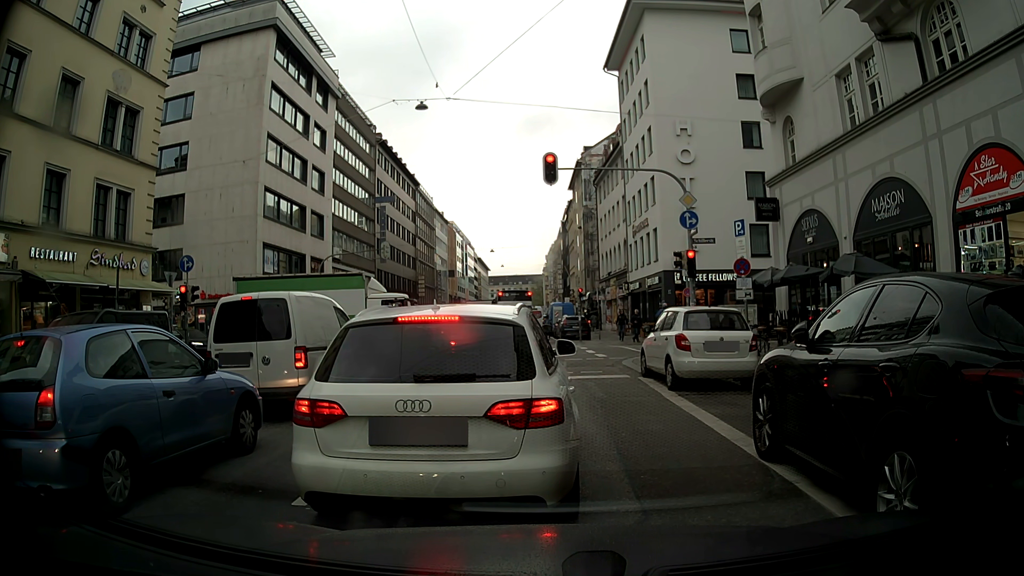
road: secondary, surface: asphalt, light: Day
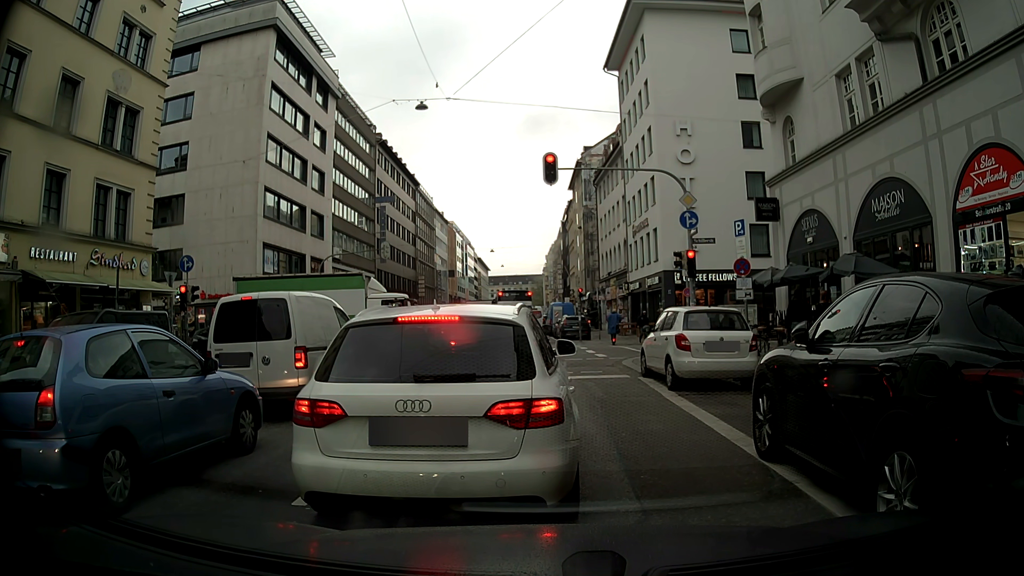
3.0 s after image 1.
(0.0, 0.0) m; 0°
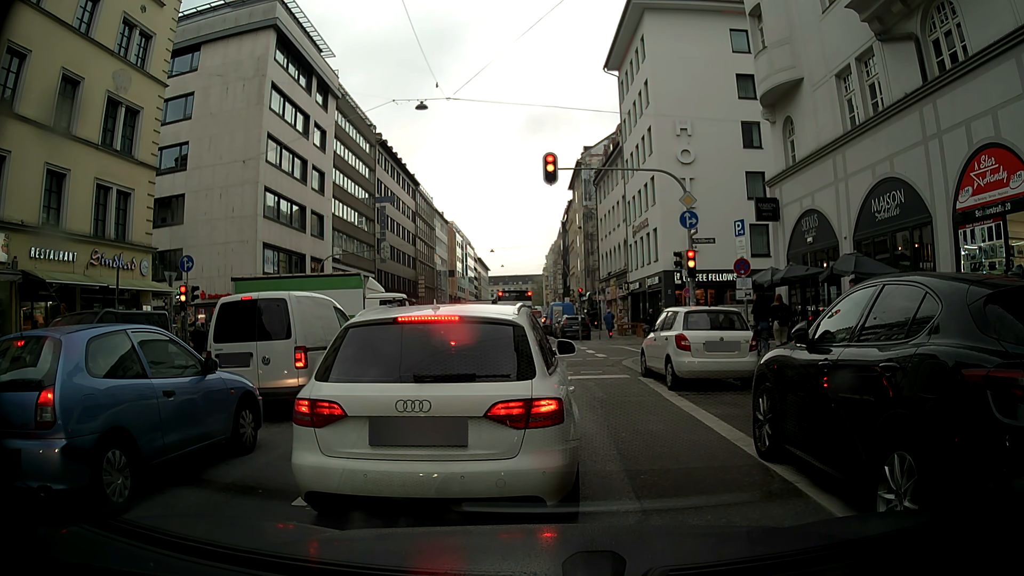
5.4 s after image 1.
(0.0, 0.0) m; 0°
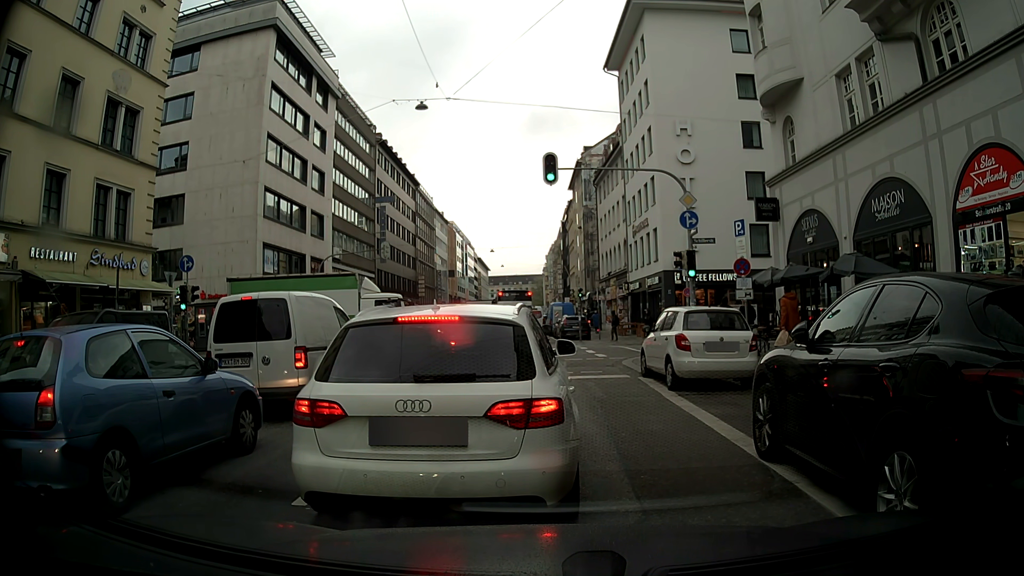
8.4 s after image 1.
(0.0, 0.0) m; 0°
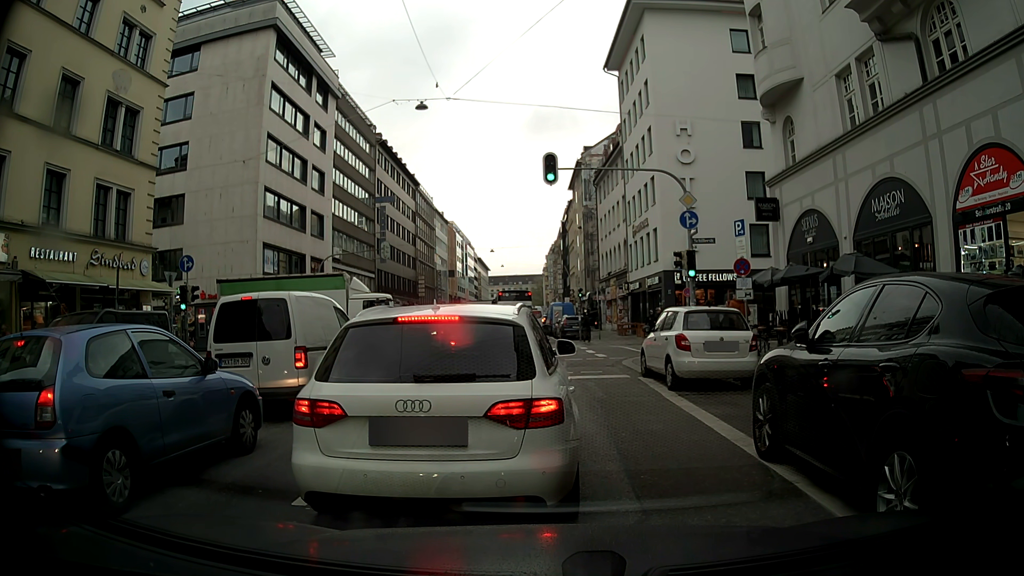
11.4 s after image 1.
(0.0, 0.0) m; 0°
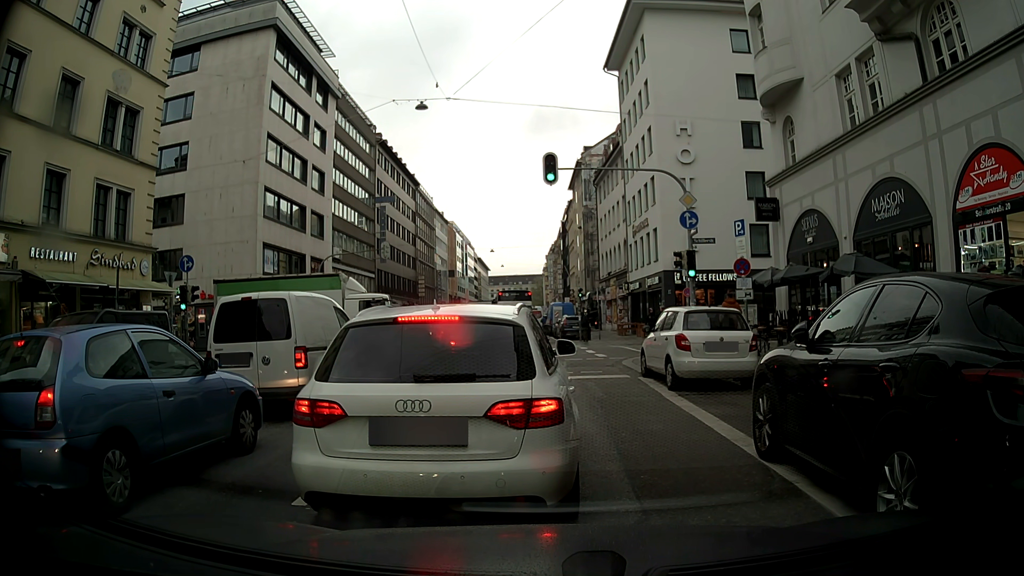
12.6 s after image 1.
(0.0, 0.0) m; 0°
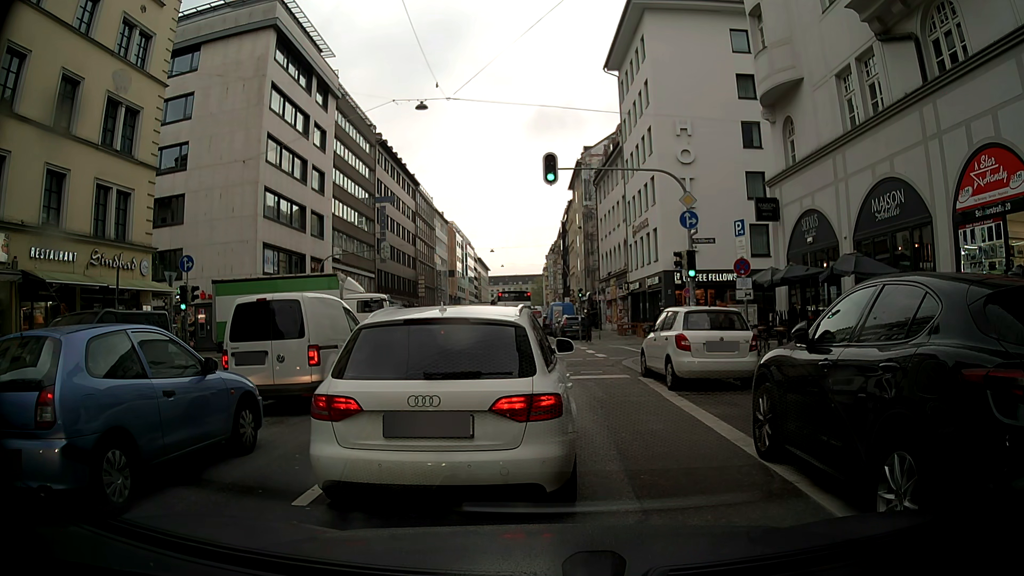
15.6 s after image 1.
(0.0, 0.0) m; 0°
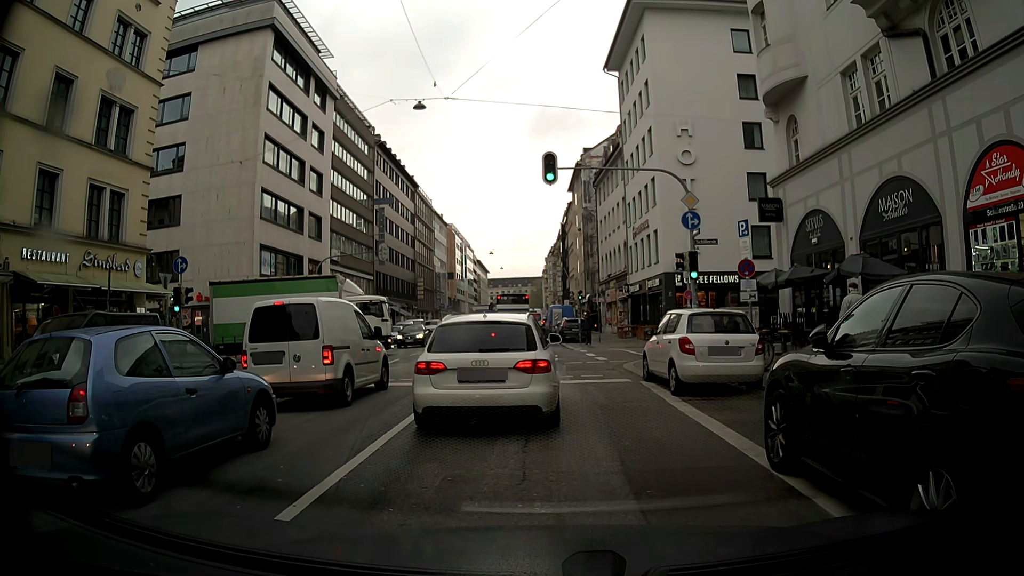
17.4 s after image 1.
(0.0, +0.4) m; 0°
